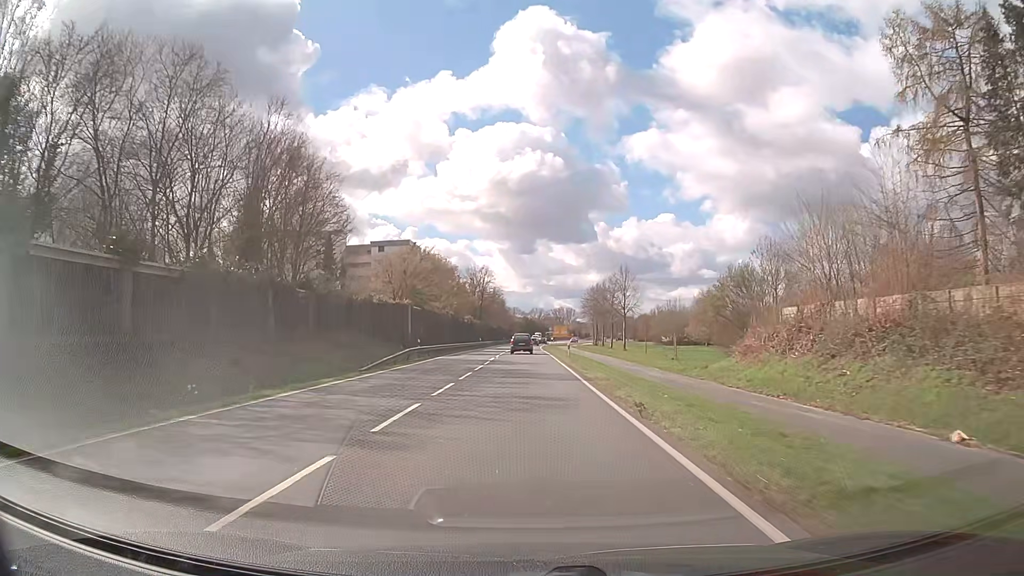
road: primary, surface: asphalt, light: Day
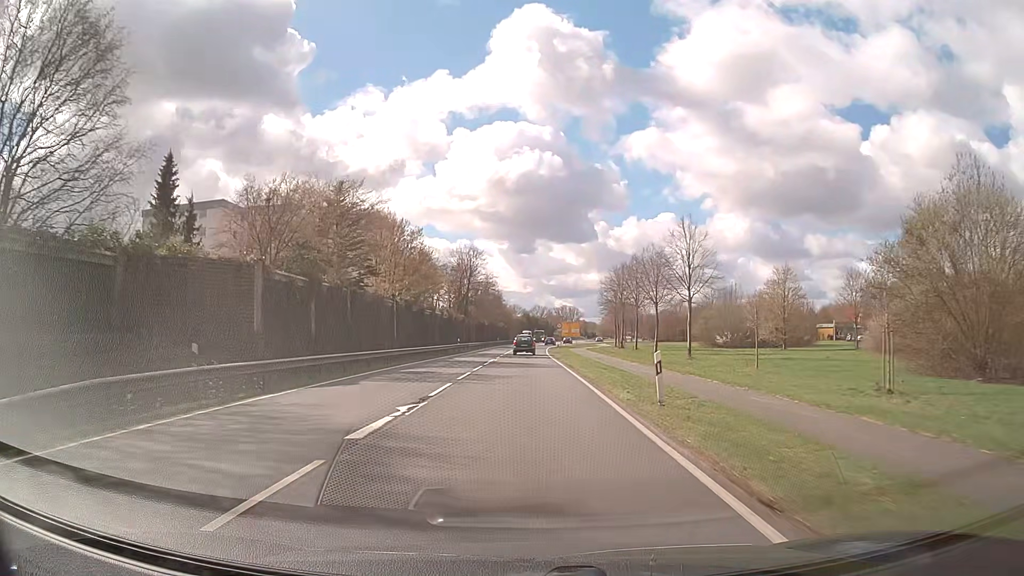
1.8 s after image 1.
(+0.1, +30.8) m; 0°
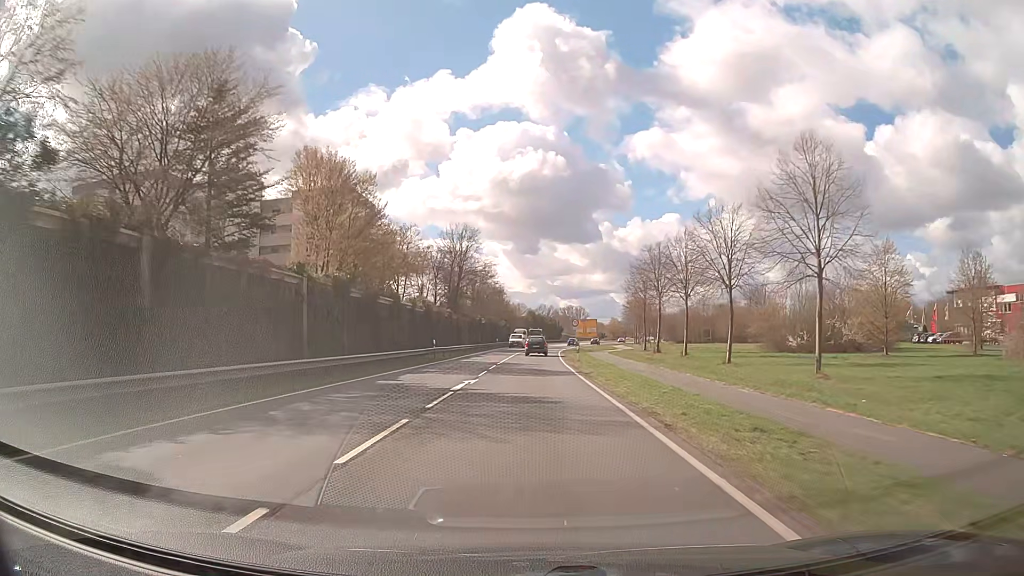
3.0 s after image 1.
(-0.1, +20.4) m; 0°
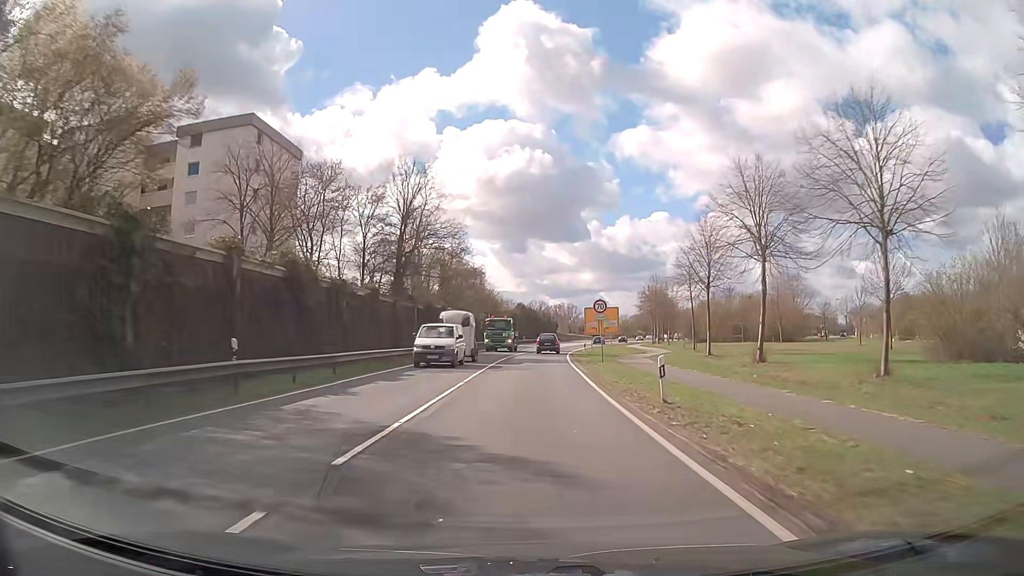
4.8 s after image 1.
(+0.2, +30.7) m; +1°
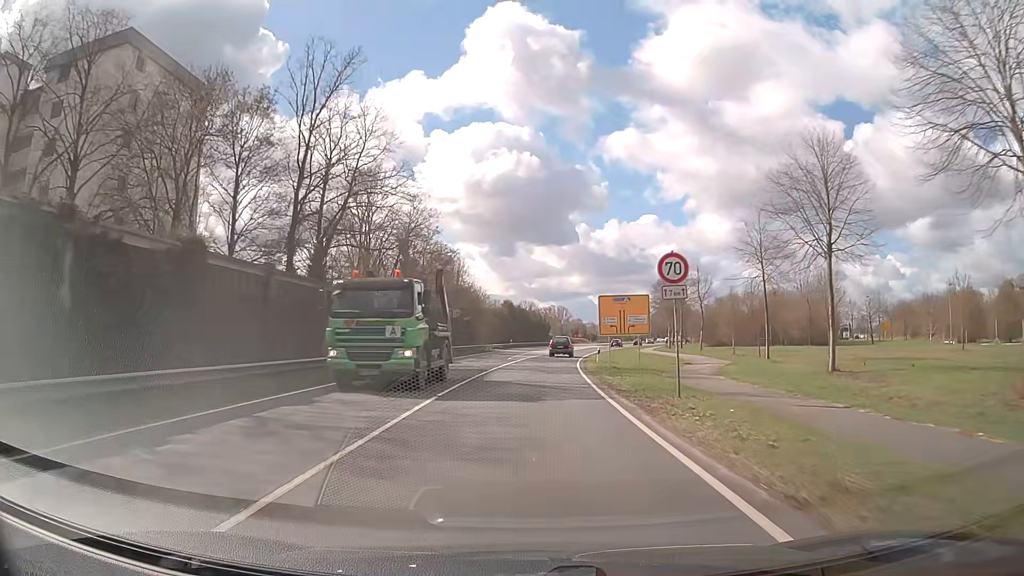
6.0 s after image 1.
(+0.2, +20.7) m; +1°
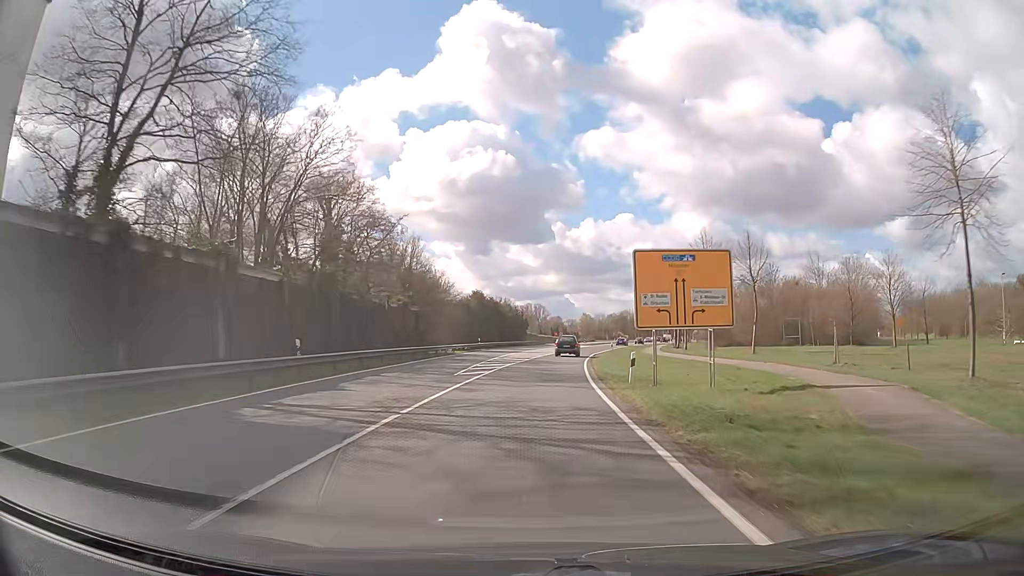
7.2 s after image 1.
(+0.4, +20.9) m; +2°
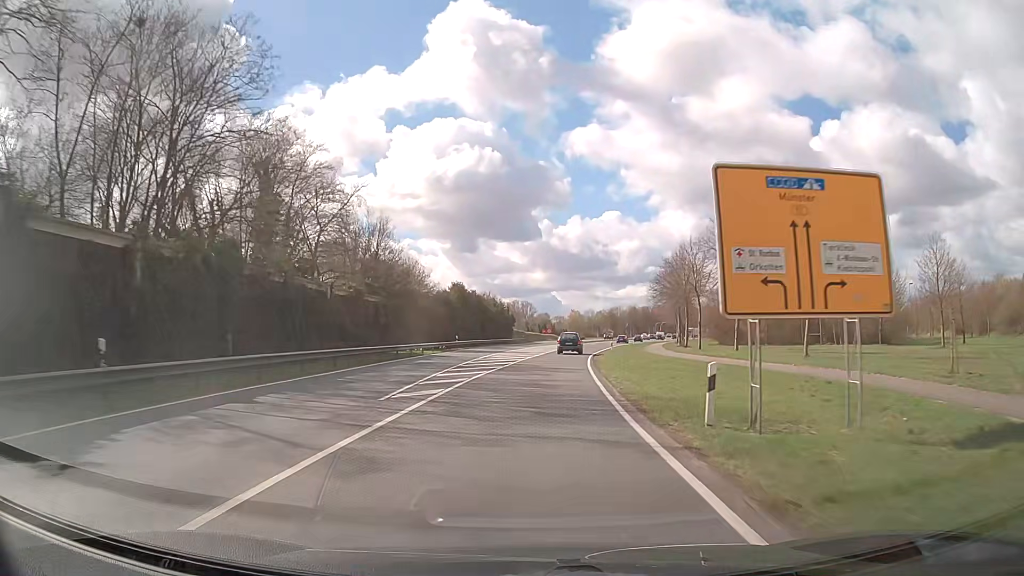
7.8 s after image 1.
(+0.1, +10.5) m; +1°
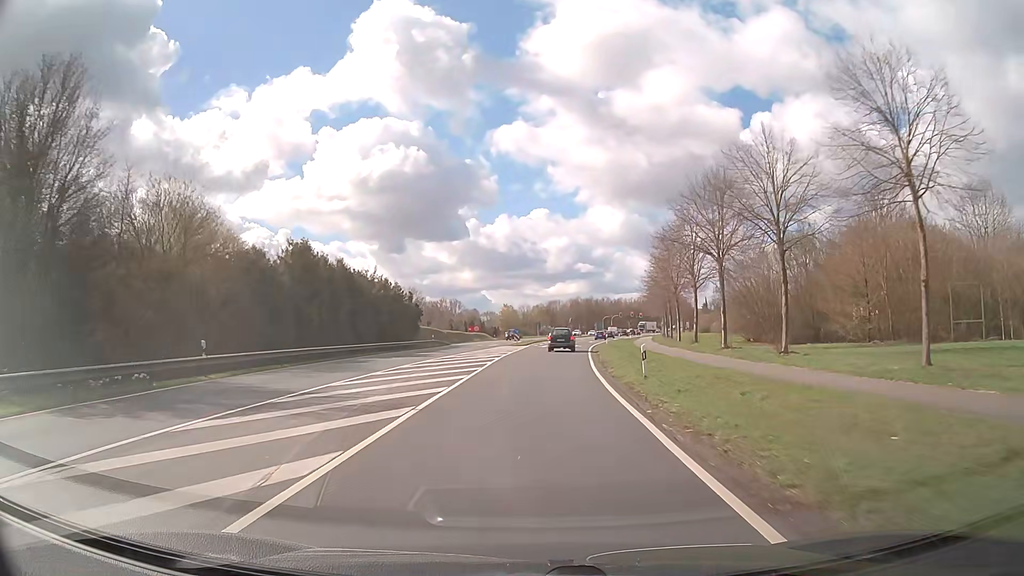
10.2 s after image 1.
(+1.9, +41.1) m; +6°
(0, +10) (0, +20) (+1, +30) (+2, +40) (+3, +50) (+4, +60) (+5, +70) (+7, +80) (+8, +90) (+10, +99) m
